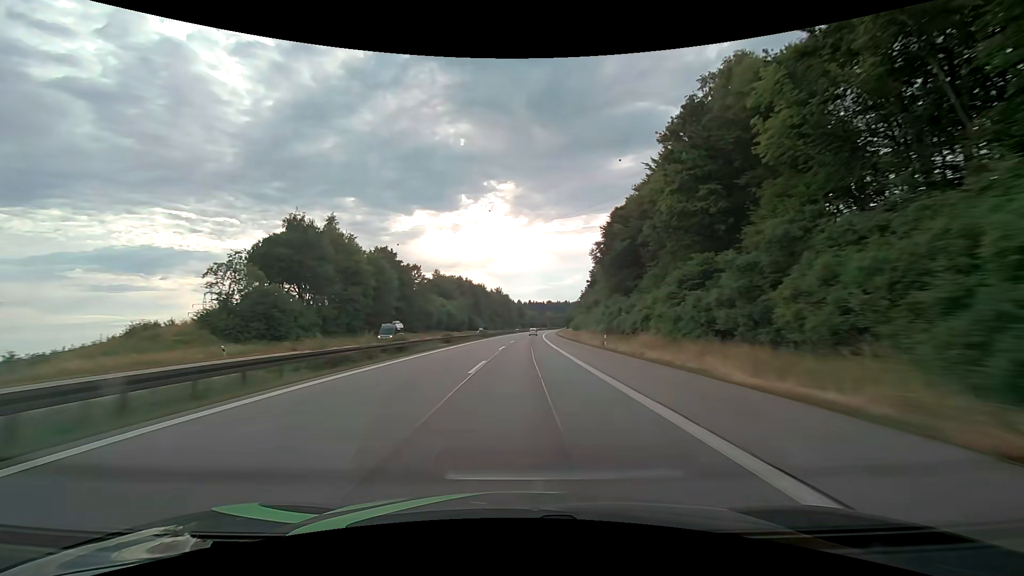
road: motorway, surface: asphalt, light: Day
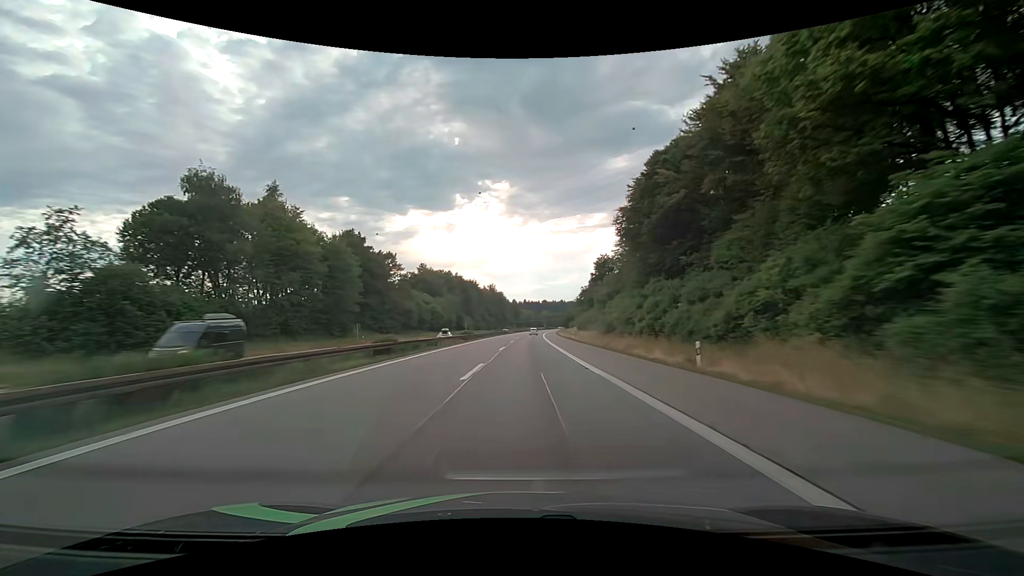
(+0.1, +20.3) m; 0°
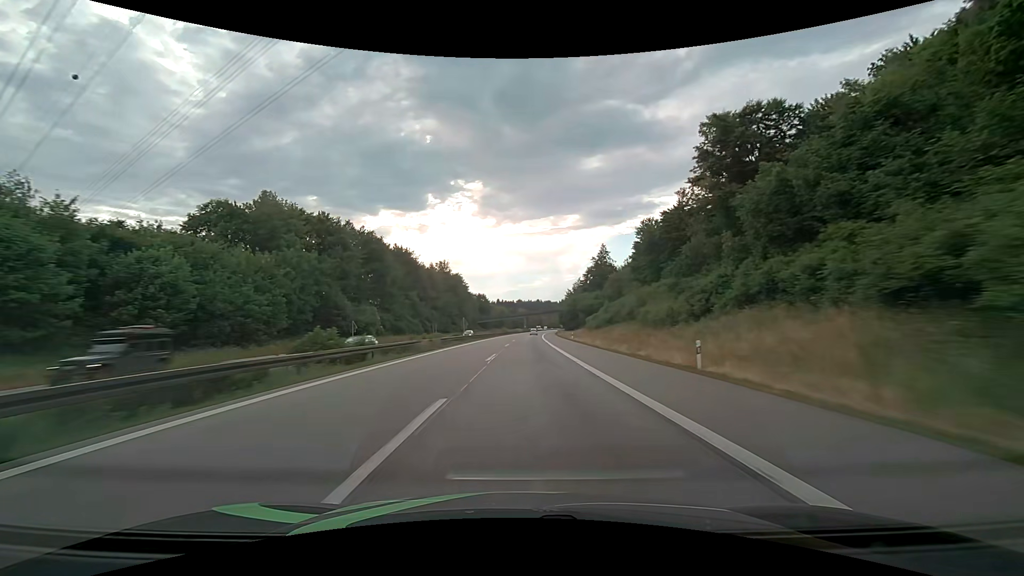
(+2.8, +100.5) m; +3°
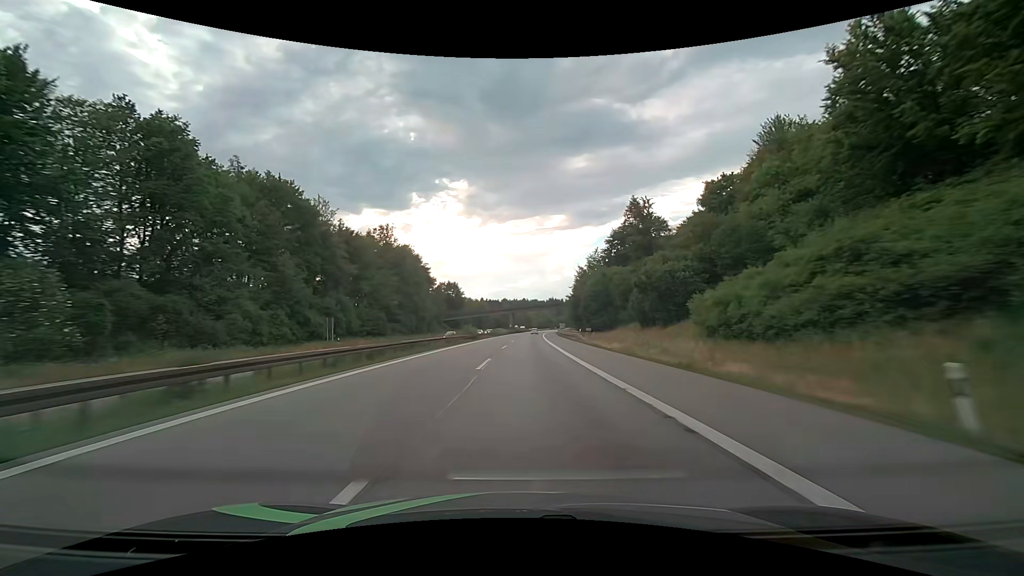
(+0.8, +60.0) m; +2°
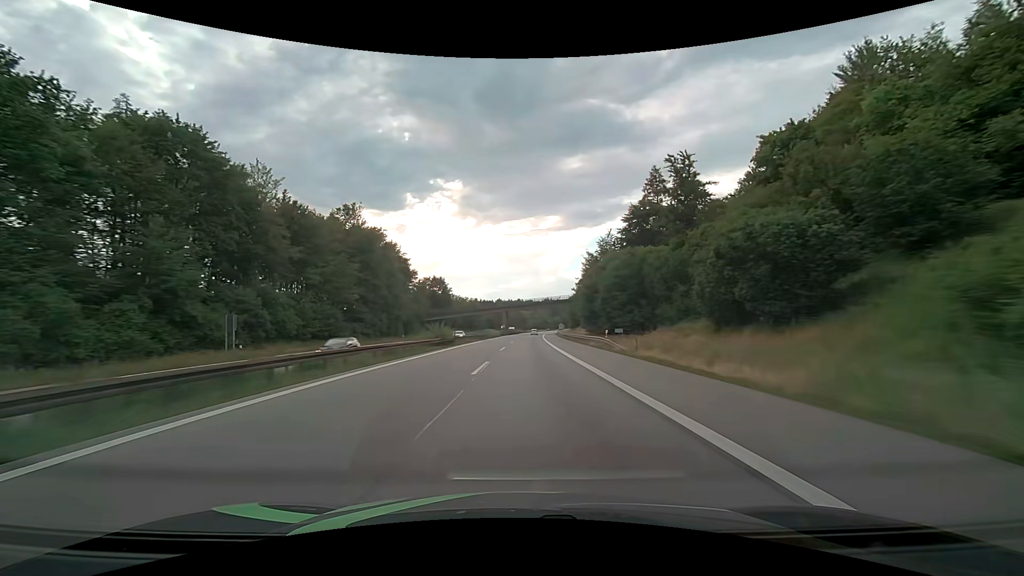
(+0.1, +19.9) m; +1°
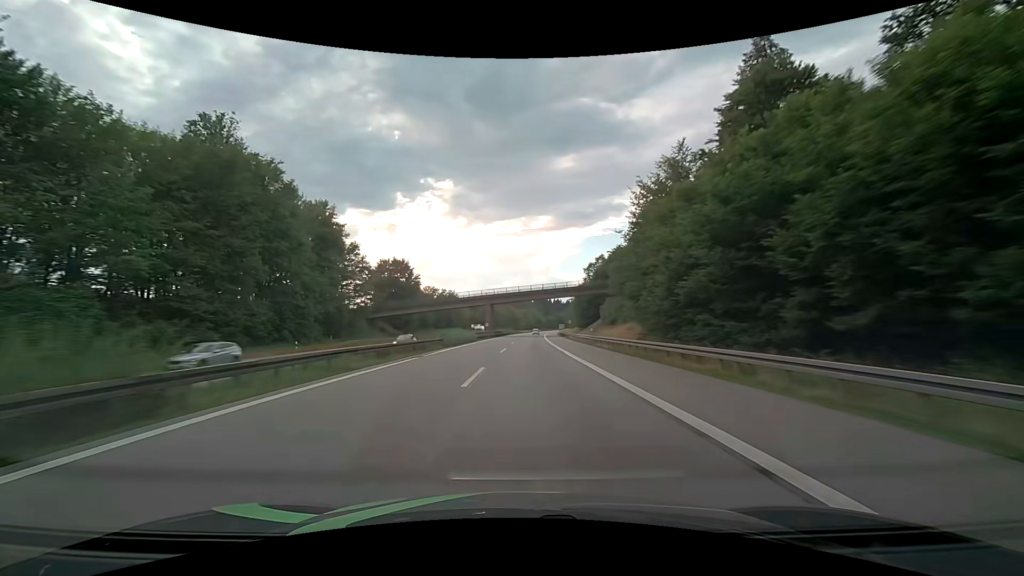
(+0.3, +39.8) m; +1°
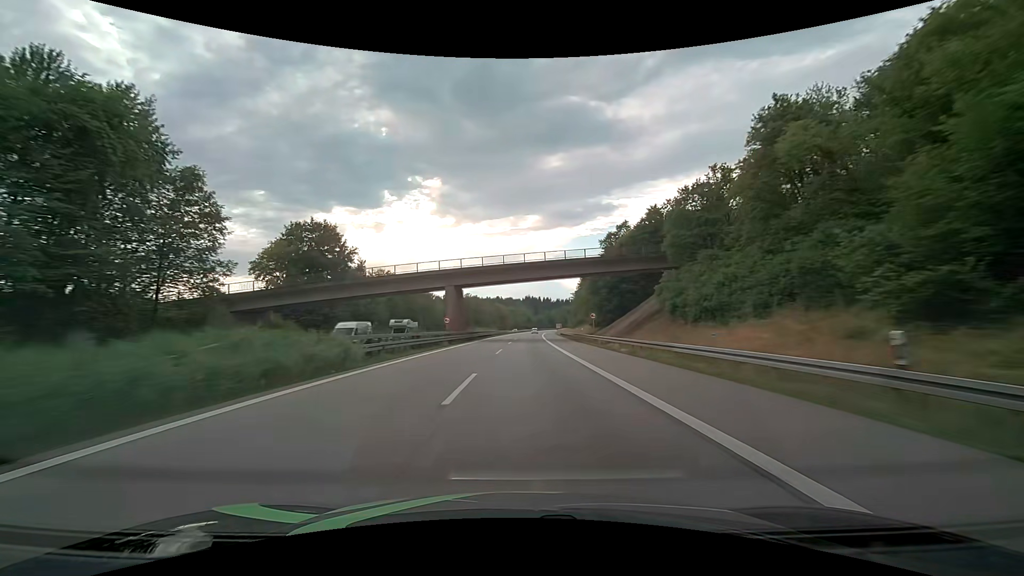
(+0.4, +39.6) m; +1°
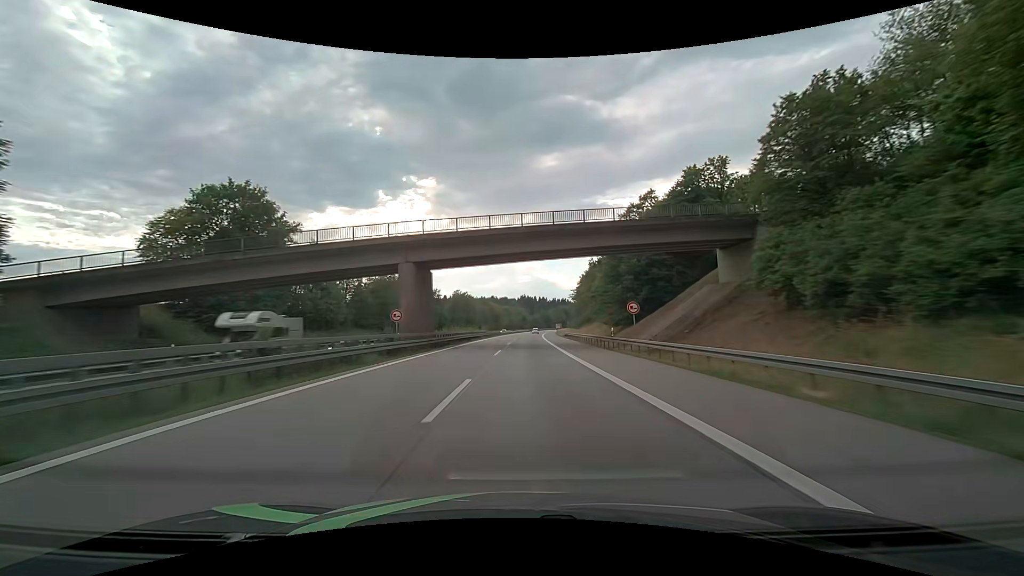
(+0.2, +19.7) m; +1°
(0, +10) (0, +20) (0, +30) (+1, +40) (+1, +50) (+1, +60) (+2, +70) (+2, +80) (+2, +90) (+3, +100) m
